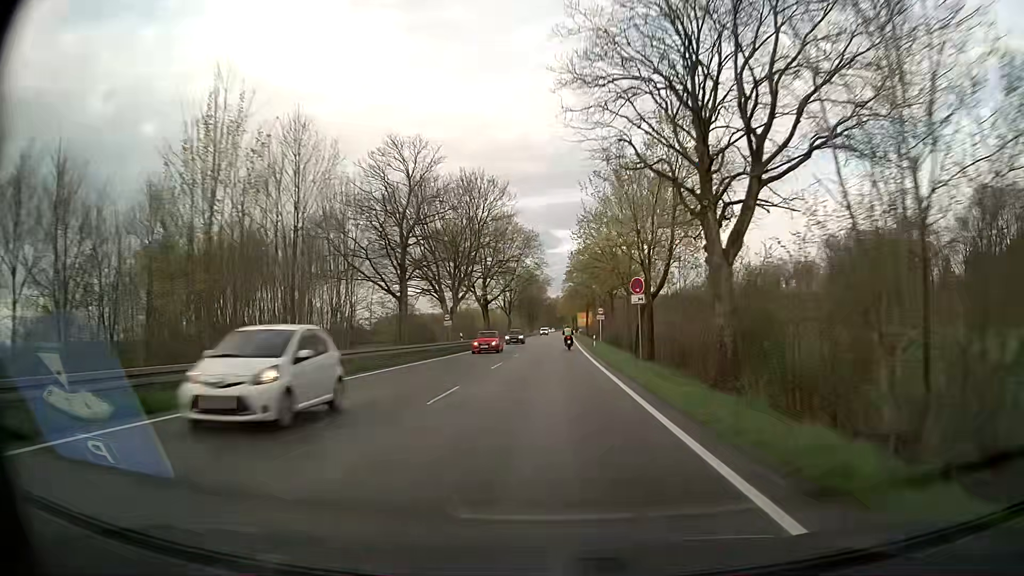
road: secondary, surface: asphalt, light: Day
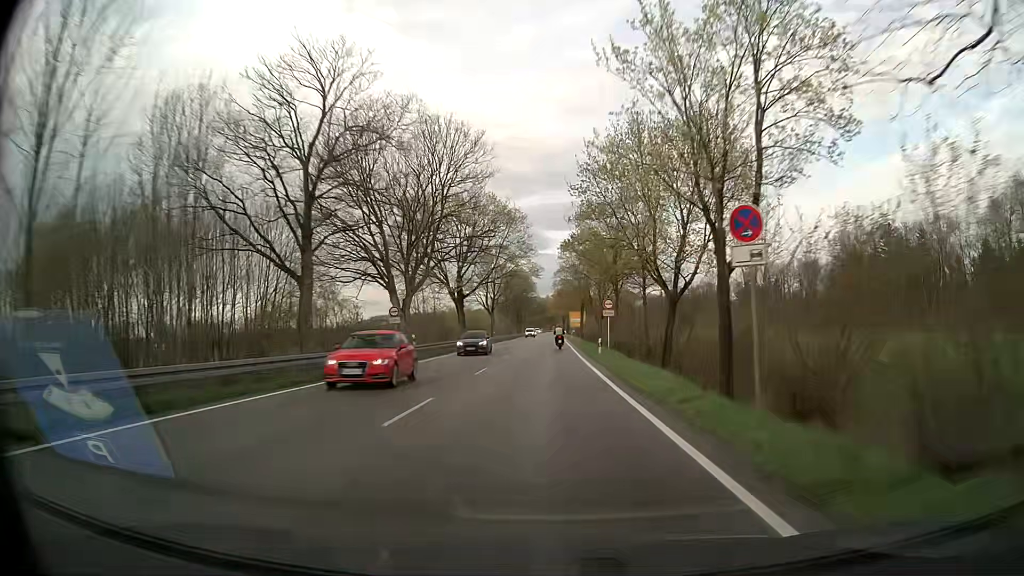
(+0.1, +14.9) m; +1°
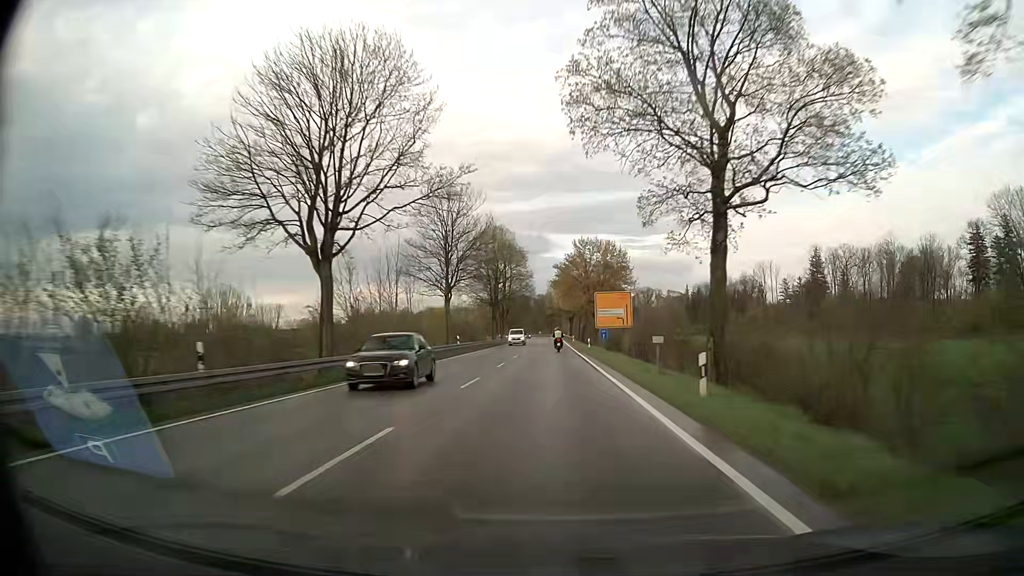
(0.0, +75.4) m; 0°
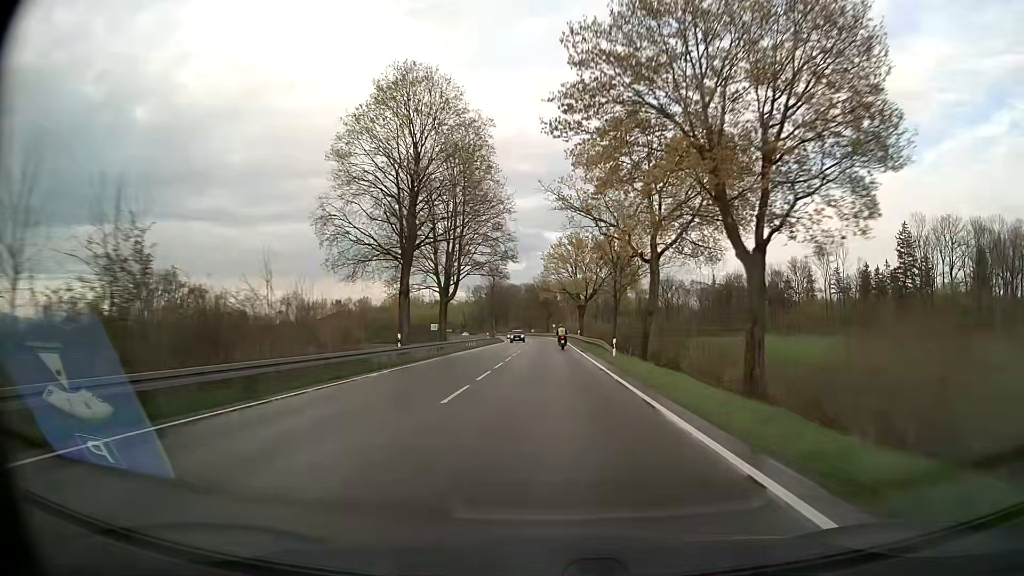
(-0.1, +61.1) m; 0°
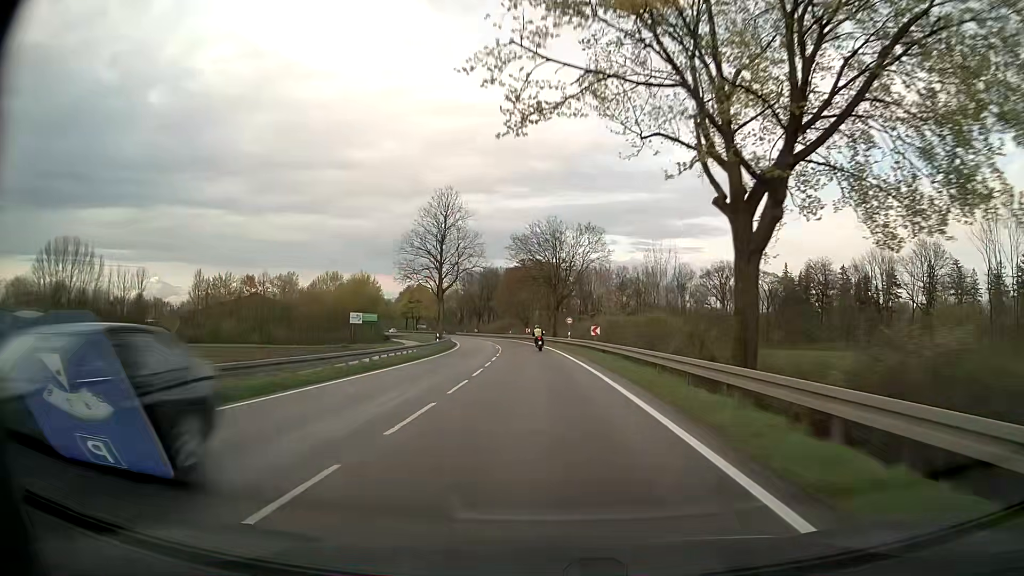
(+0.2, +75.9) m; -1°
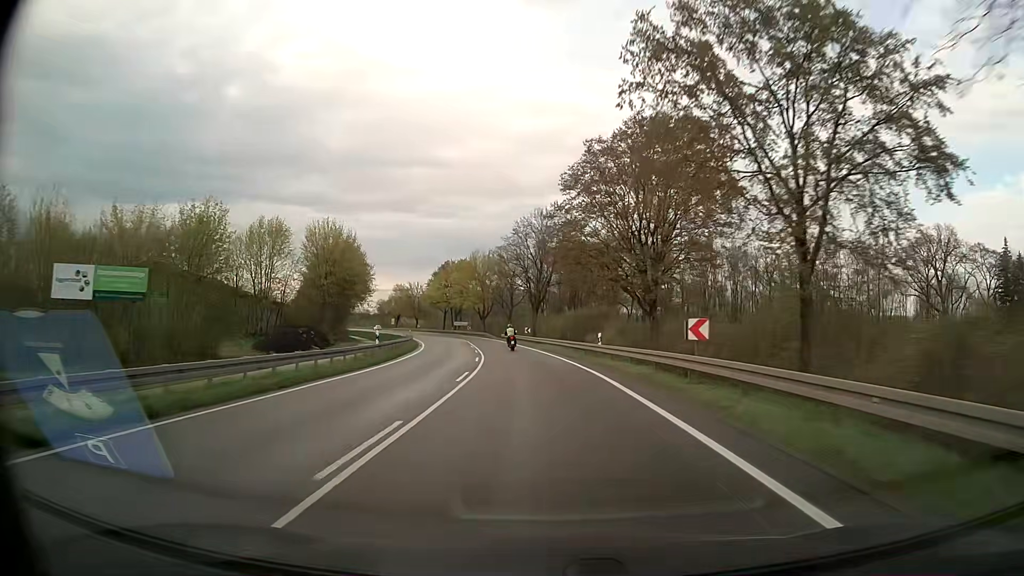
(-4.1, +75.0) m; -8°
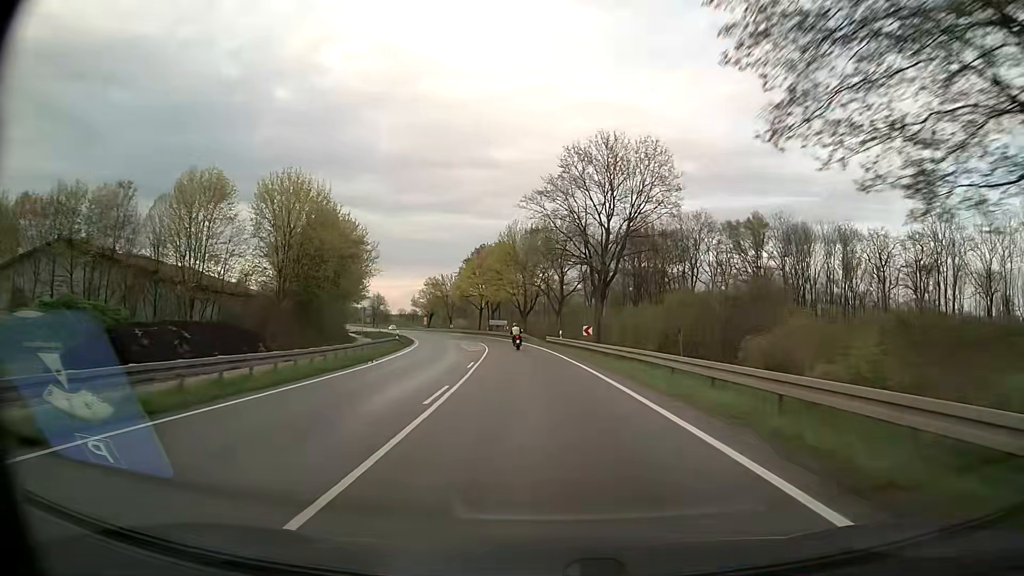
(-1.1, +29.9) m; -4°
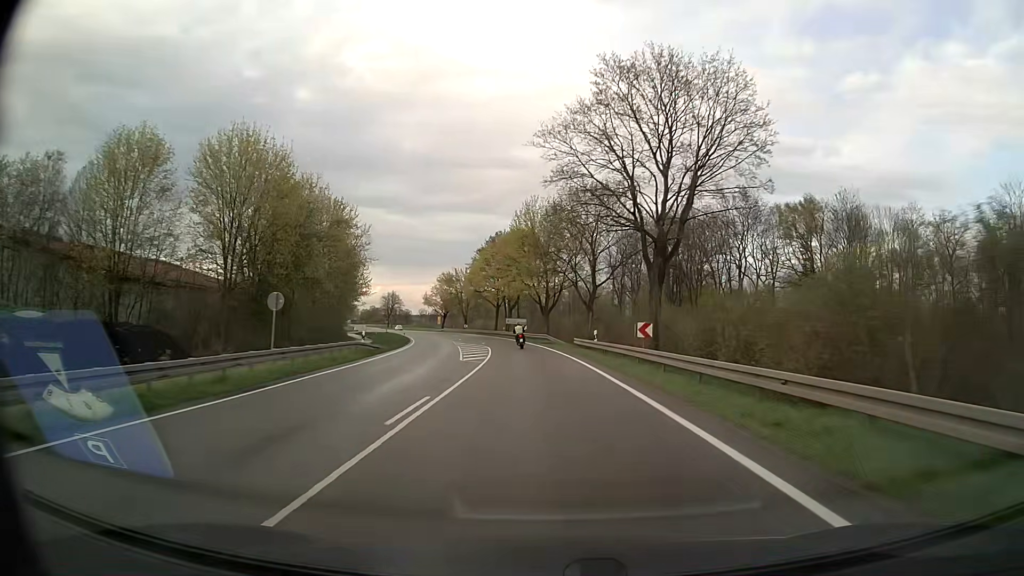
(-0.3, +15.0) m; -2°
(0, +10) (0, +20) (-1, +30) (-2, +40) (-3, +50) (-4, +60) (-5, +70) (-7, +80) (-9, +89) (-12, +99) m
